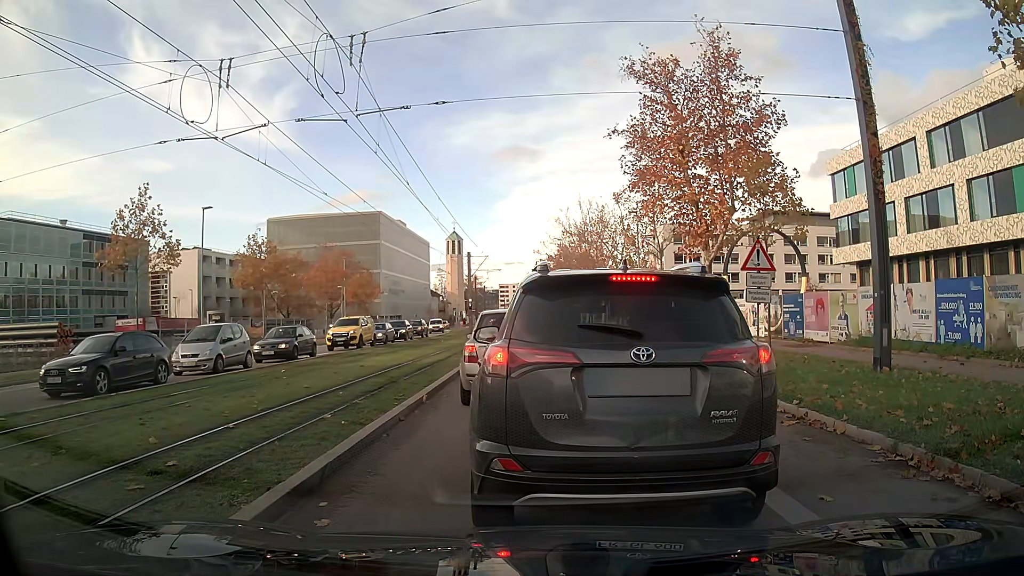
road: secondary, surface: asphalt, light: Day
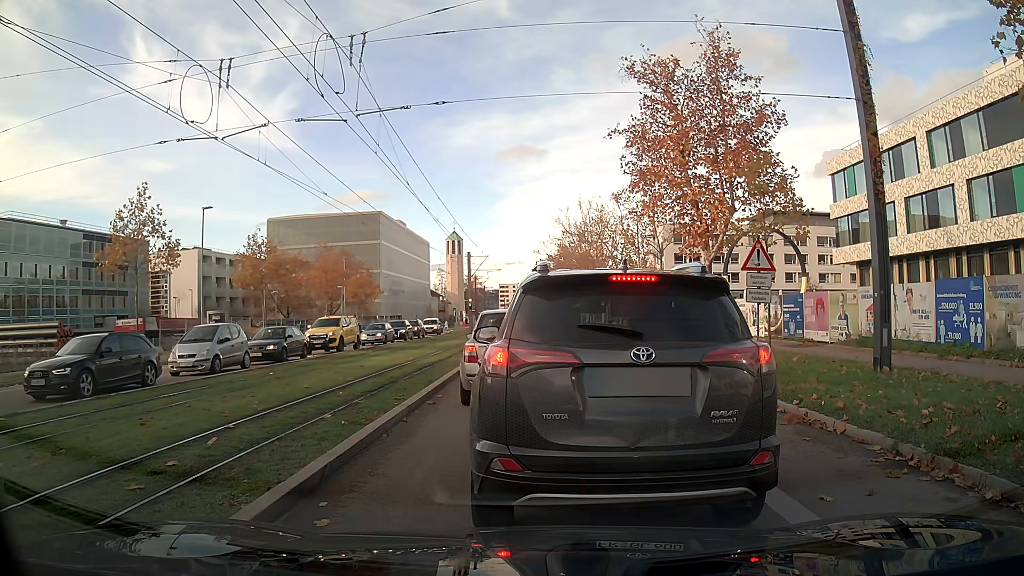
(0.0, 0.0) m; 0°
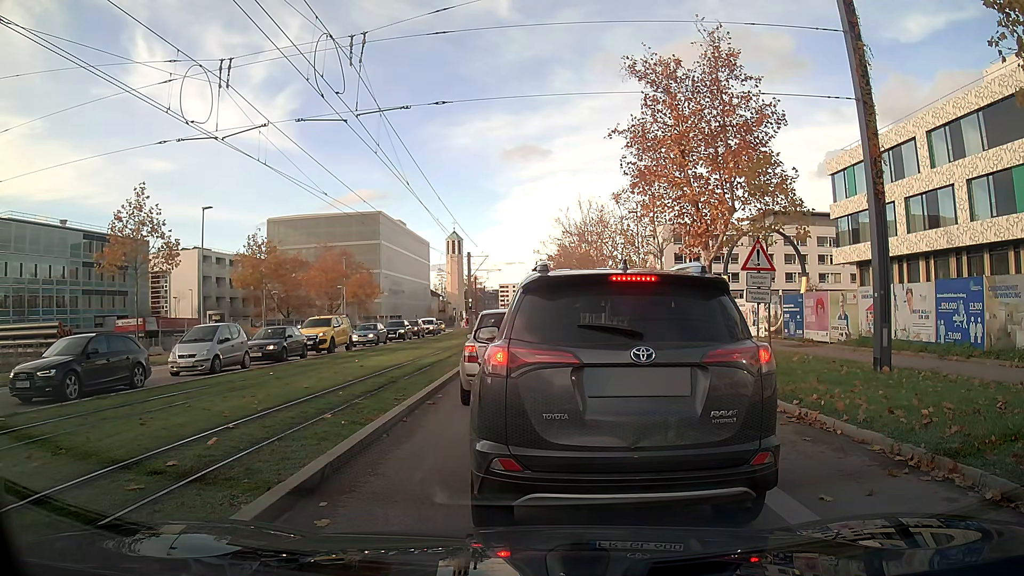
(0.0, 0.0) m; 0°
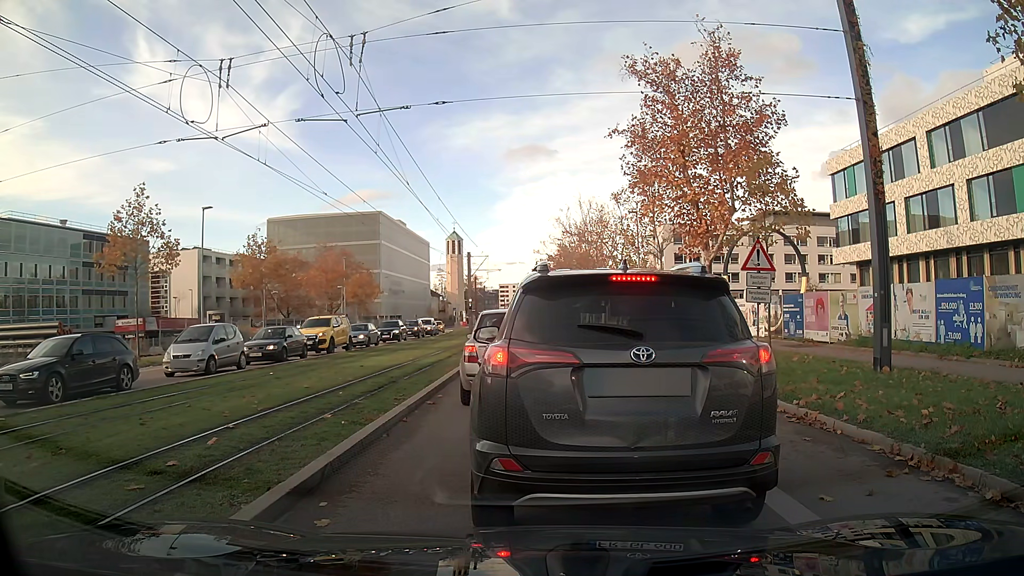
(0.0, 0.0) m; 0°
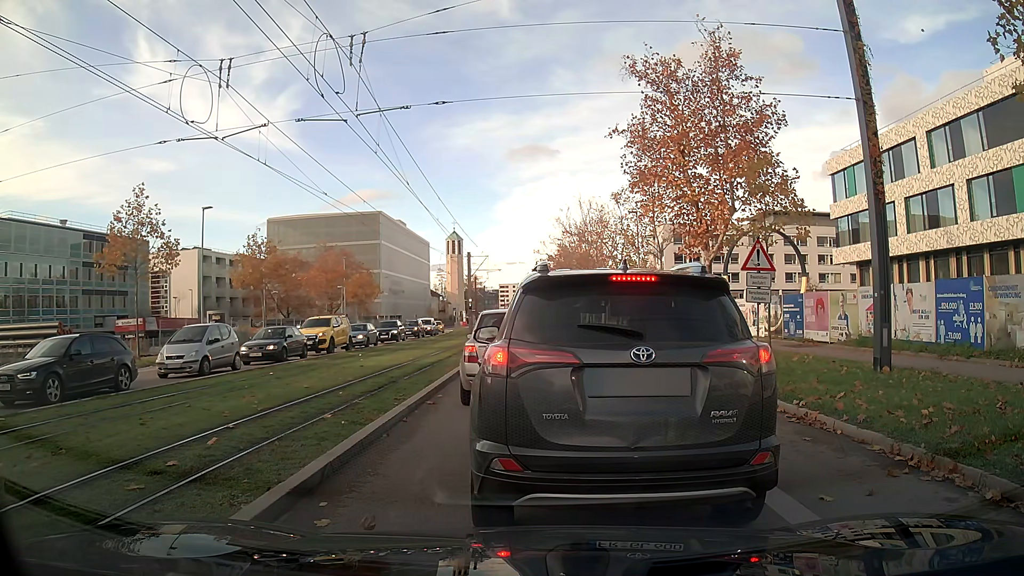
(0.0, 0.0) m; 0°
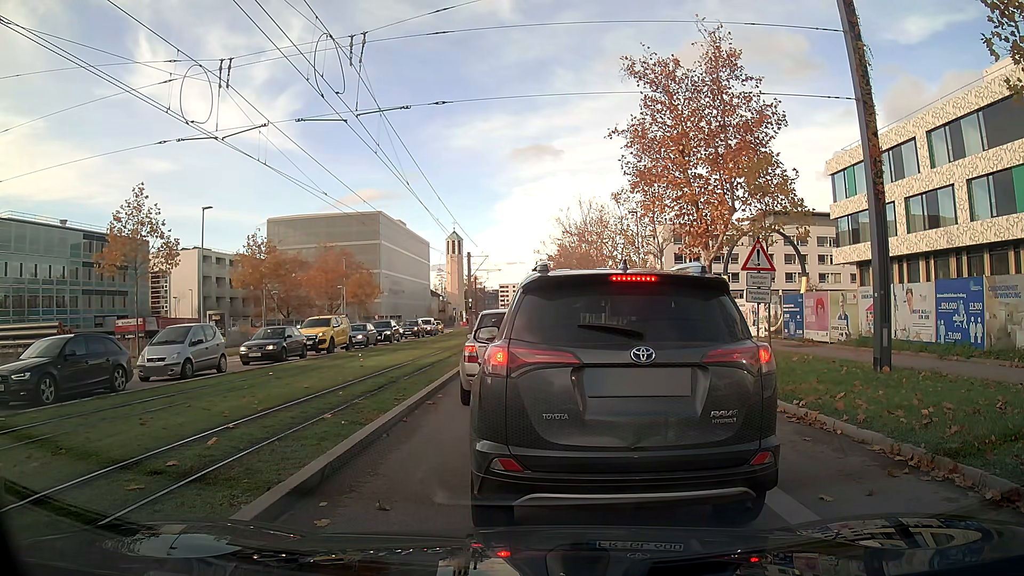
(0.0, 0.0) m; 0°
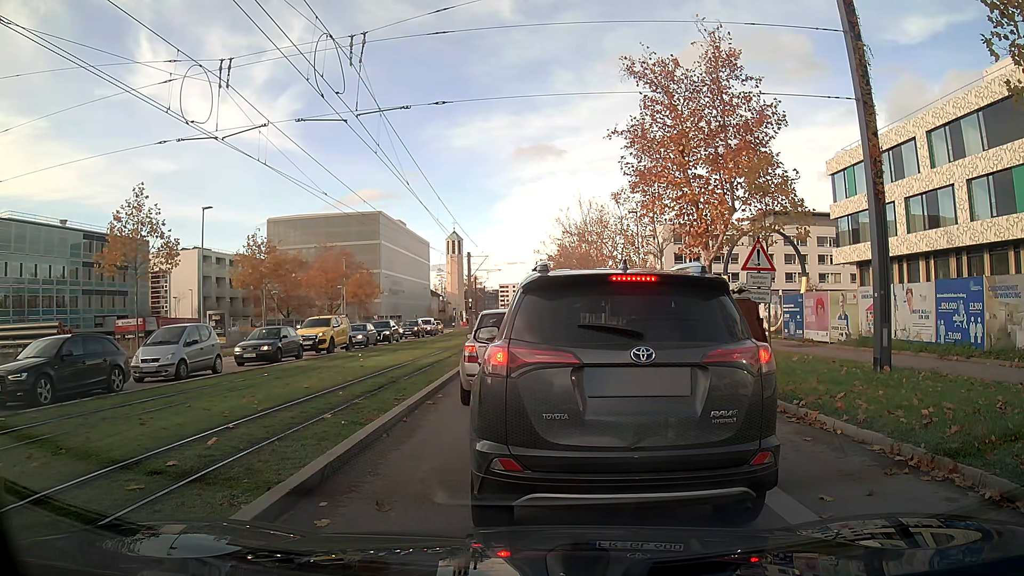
(0.0, 0.0) m; 0°
